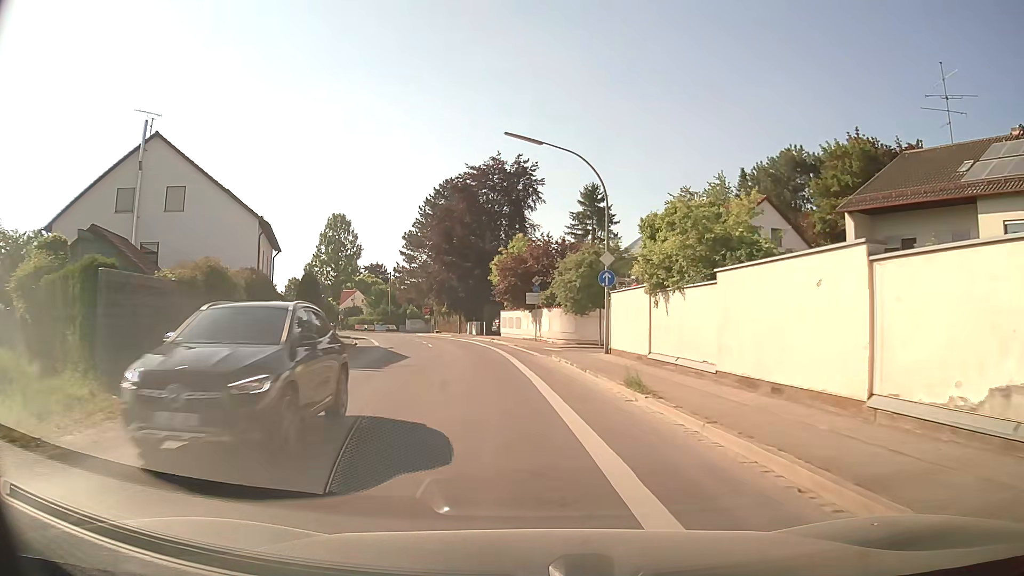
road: secondary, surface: asphalt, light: Day
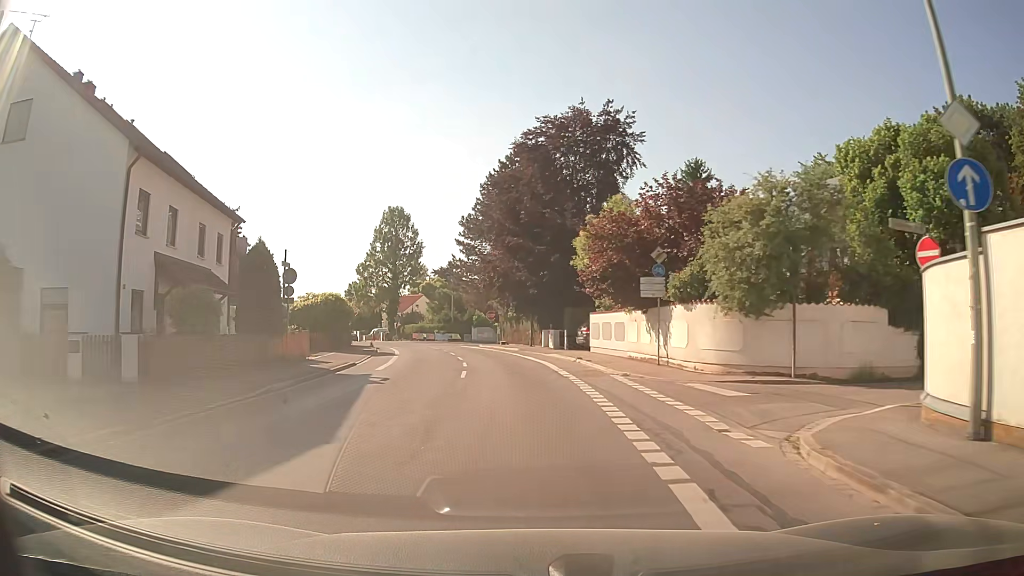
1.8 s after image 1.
(-1.3, +17.8) m; -7°
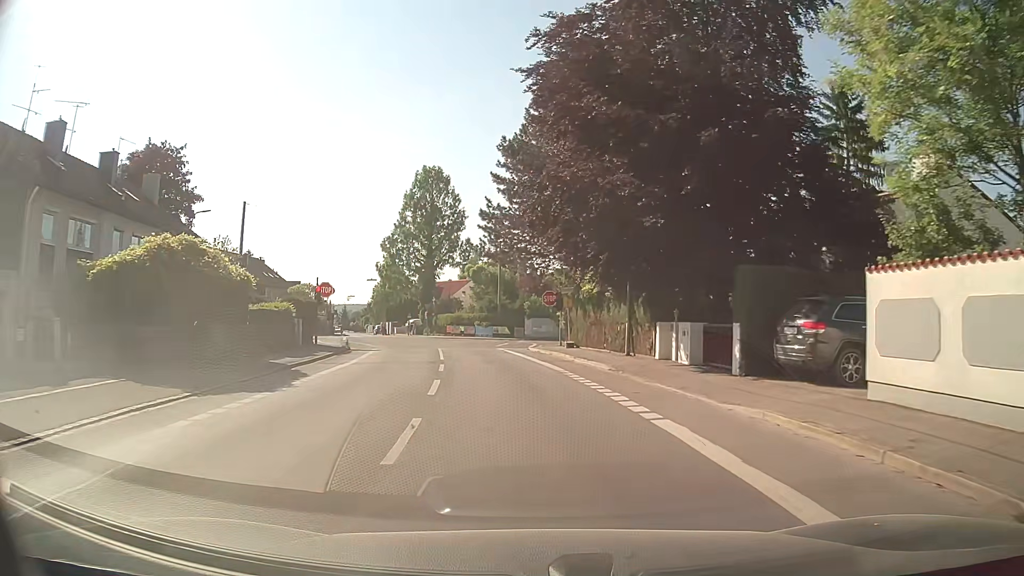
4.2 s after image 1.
(-1.4, +24.6) m; -6°
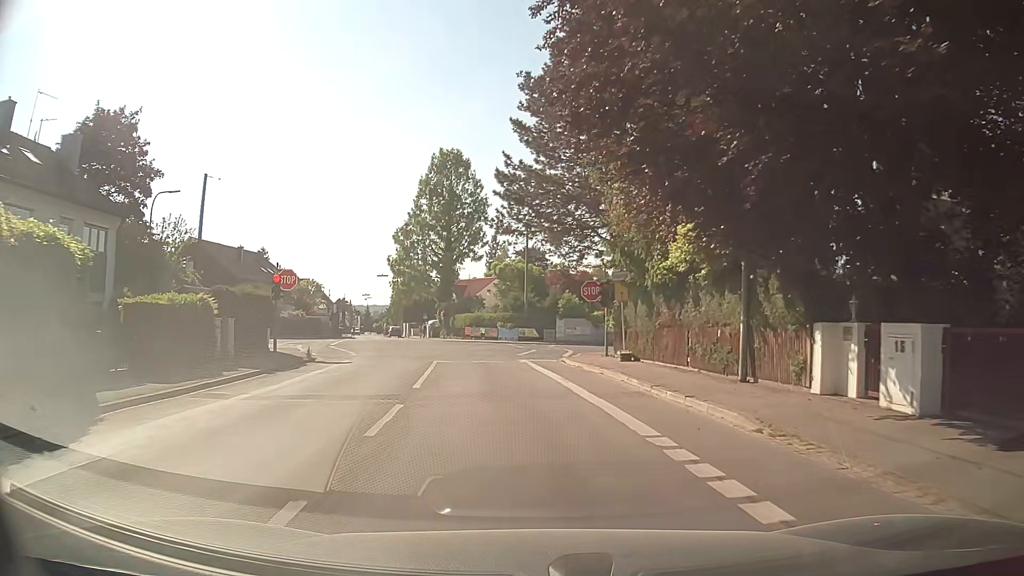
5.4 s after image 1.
(-0.2, +10.4) m; -2°
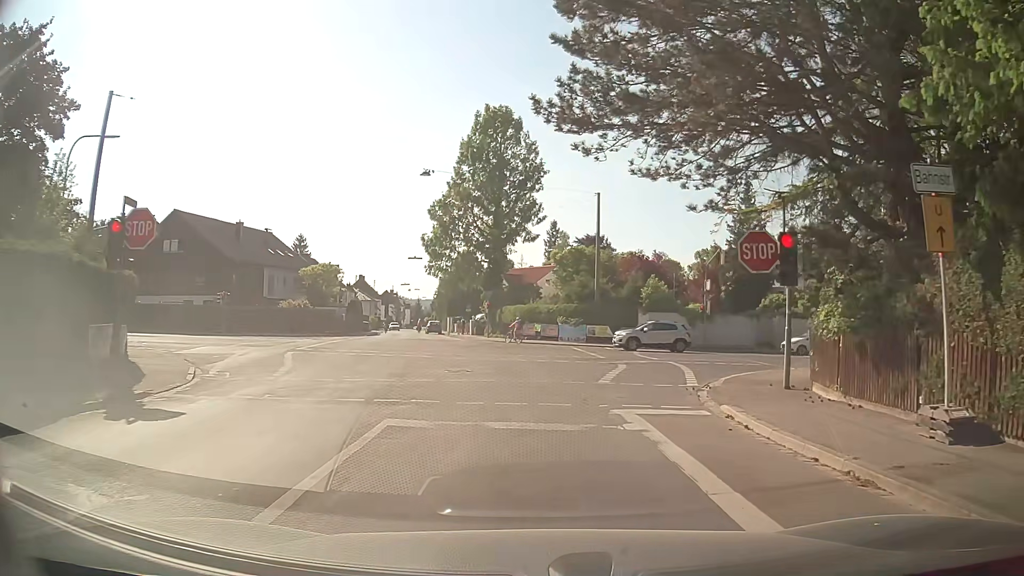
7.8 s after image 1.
(-0.7, +15.4) m; -6°
